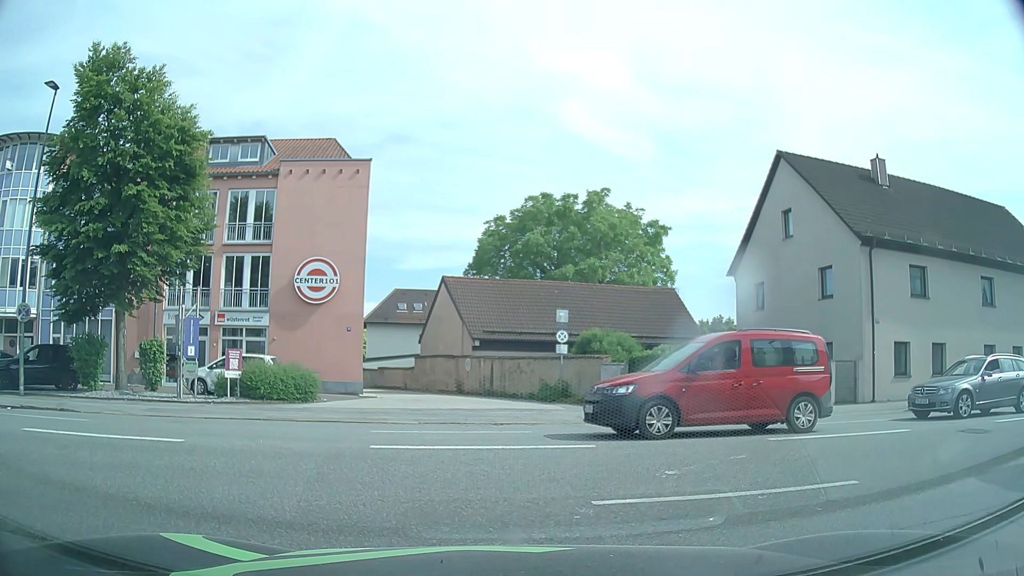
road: service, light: Day
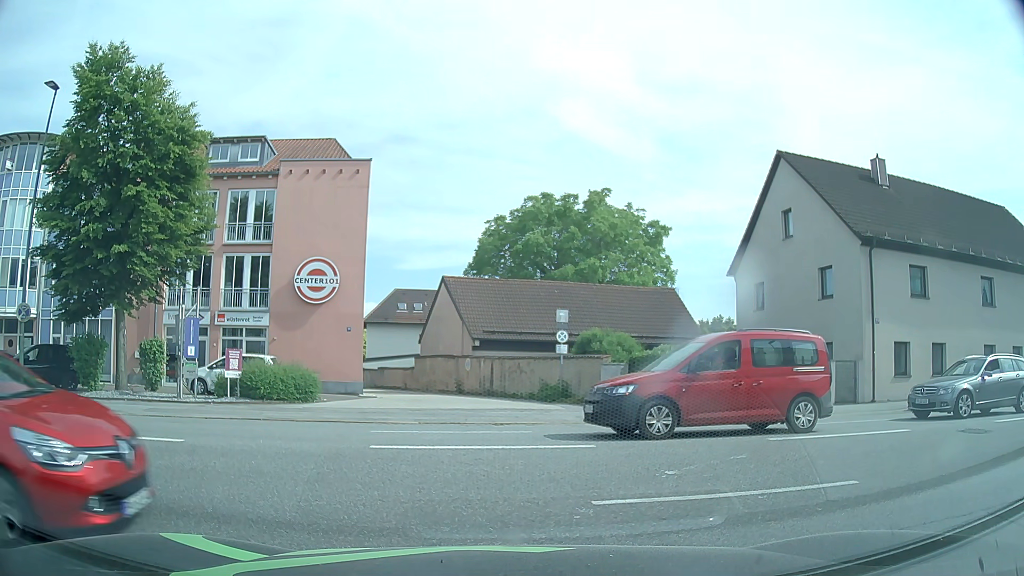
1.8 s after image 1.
(0.0, 0.0) m; 0°
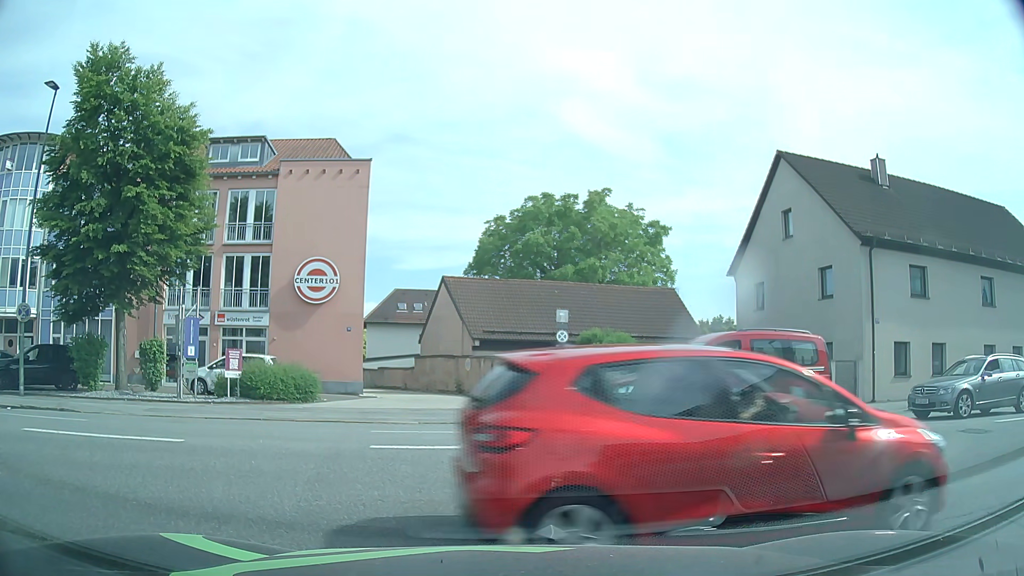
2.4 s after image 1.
(0.0, 0.0) m; 0°
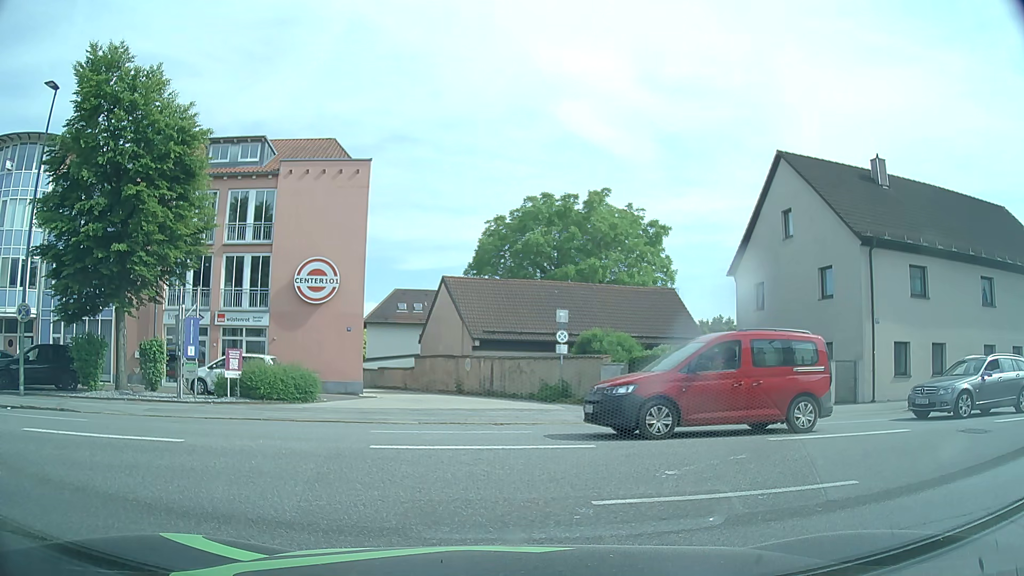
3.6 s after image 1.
(0.0, 0.0) m; 0°
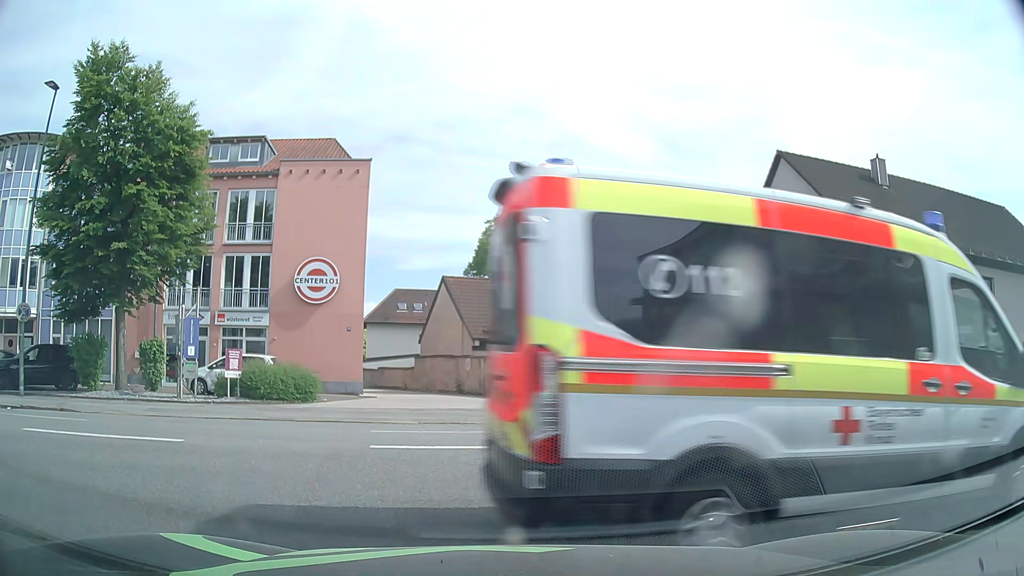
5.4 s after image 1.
(0.0, 0.0) m; 0°
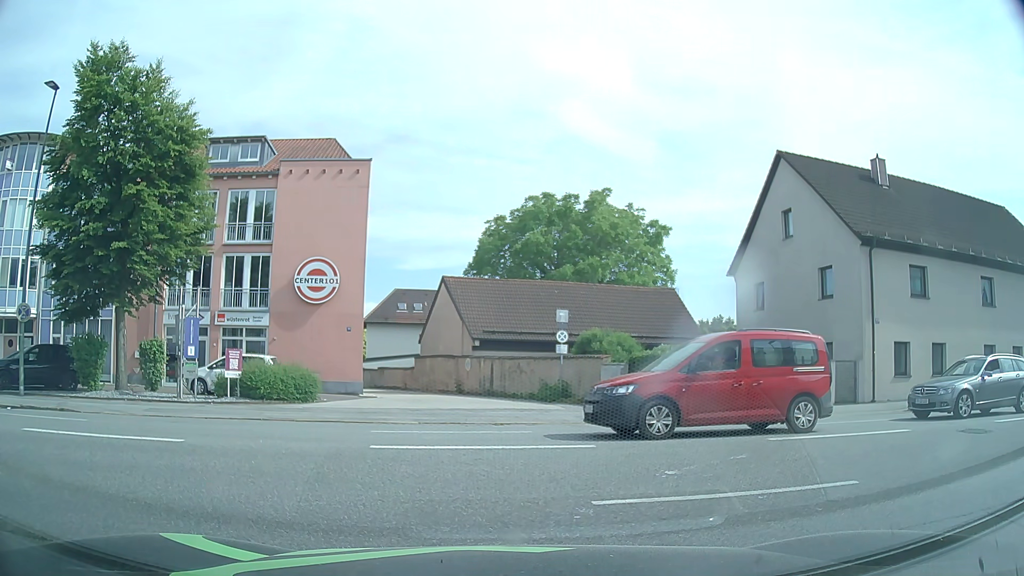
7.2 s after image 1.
(0.0, 0.0) m; 0°
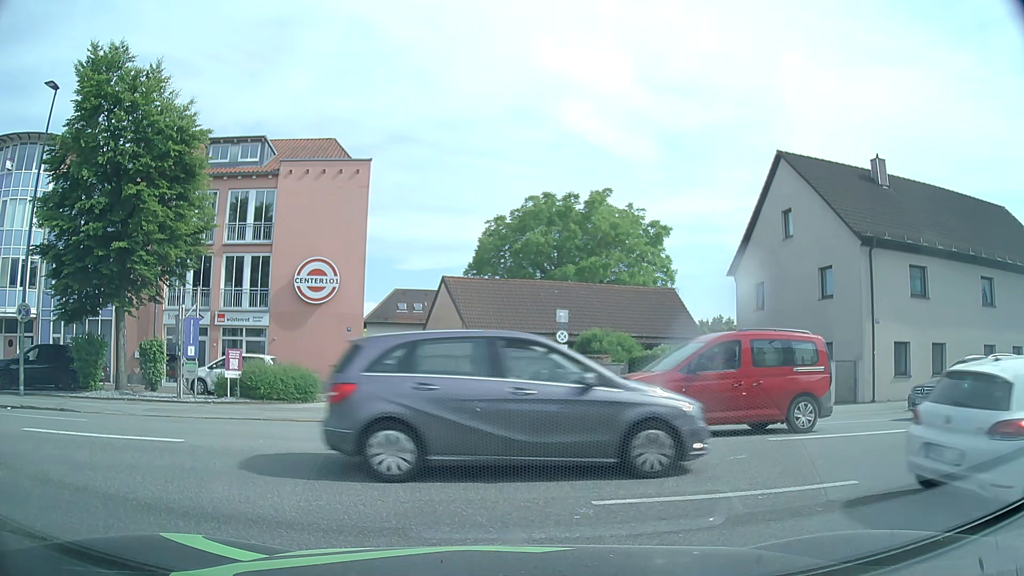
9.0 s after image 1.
(0.0, 0.0) m; 0°
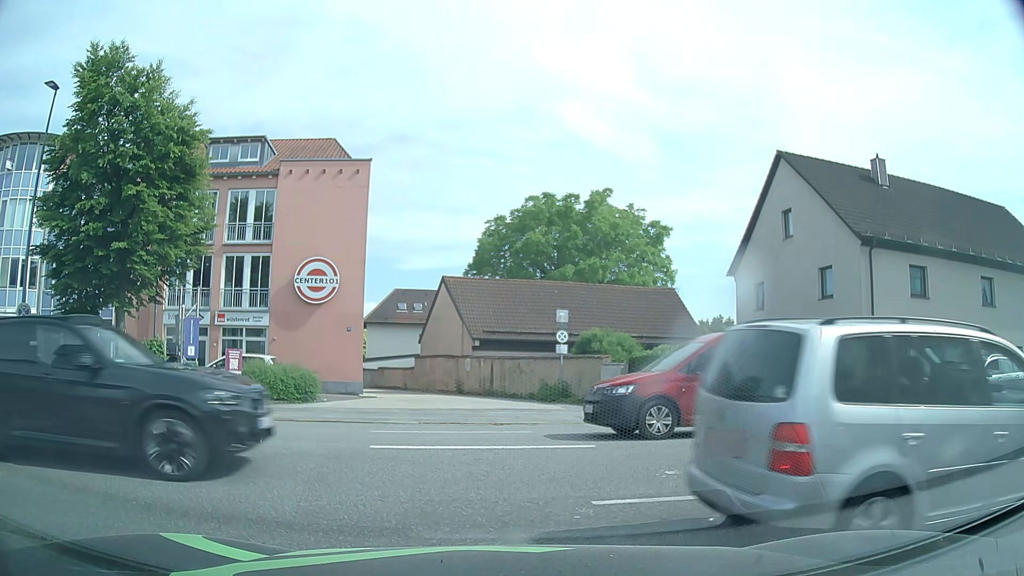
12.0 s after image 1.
(0.0, 0.0) m; 0°
